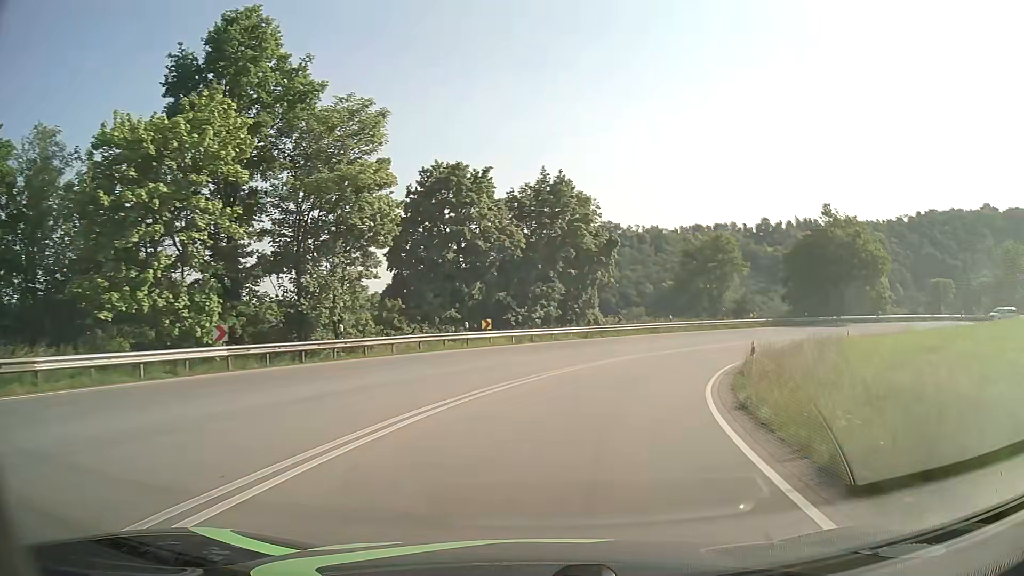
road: primary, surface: asphalt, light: Day
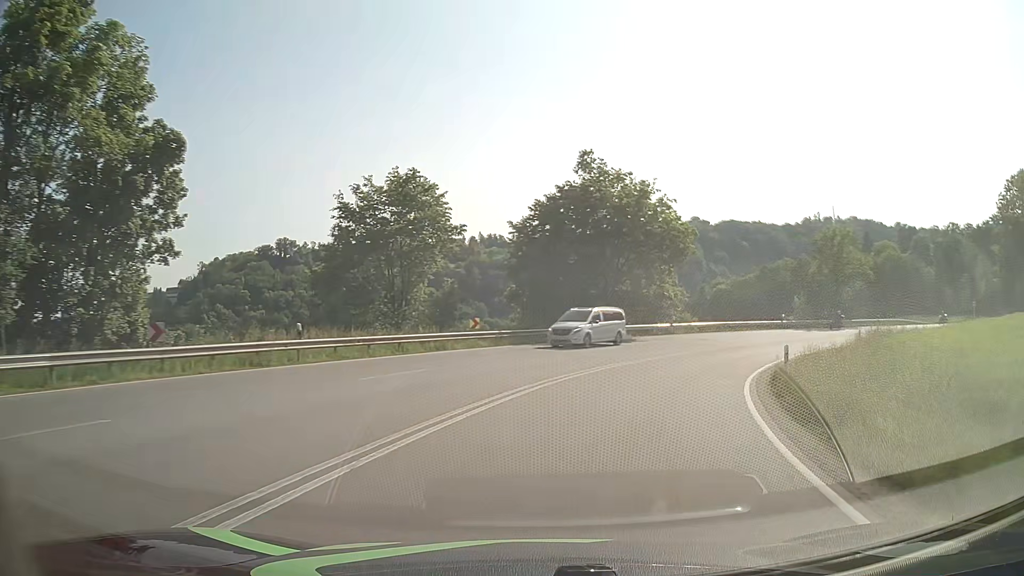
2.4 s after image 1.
(+6.8, +29.3) m; +27°
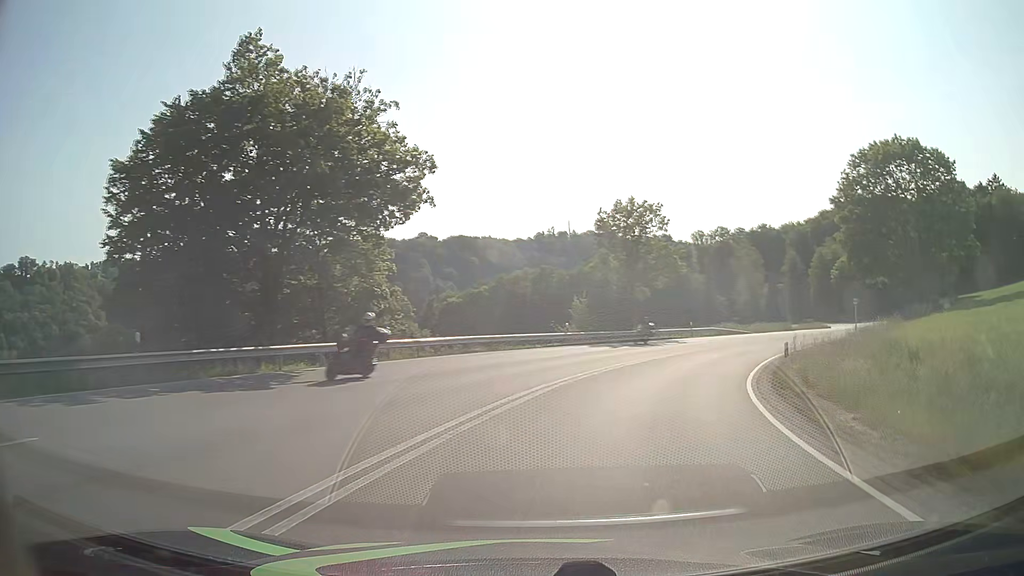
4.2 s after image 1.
(+4.5, +22.1) m; +23°
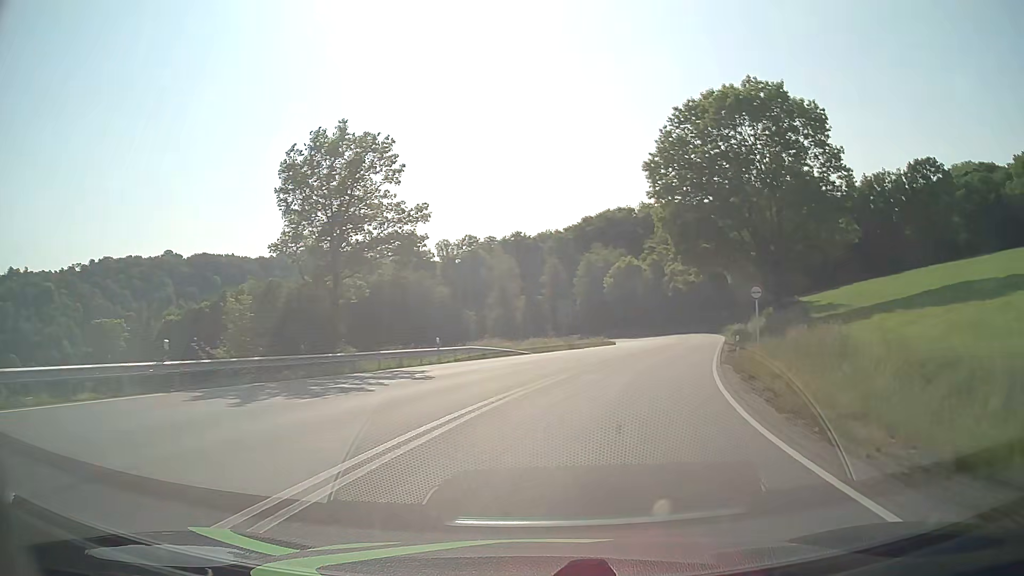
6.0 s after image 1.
(+4.4, +22.1) m; +22°
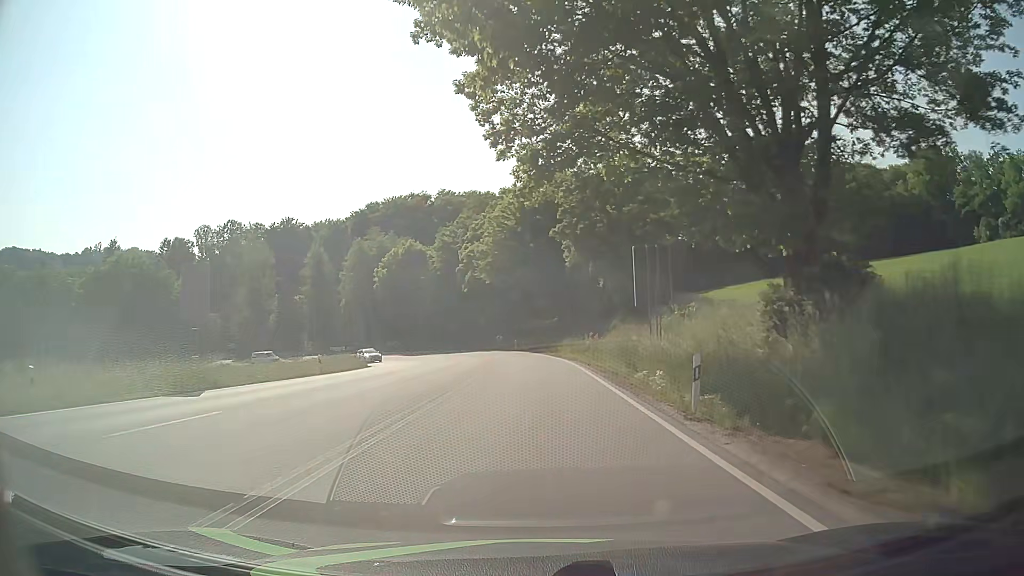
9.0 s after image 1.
(+8.0, +37.2) m; +17°
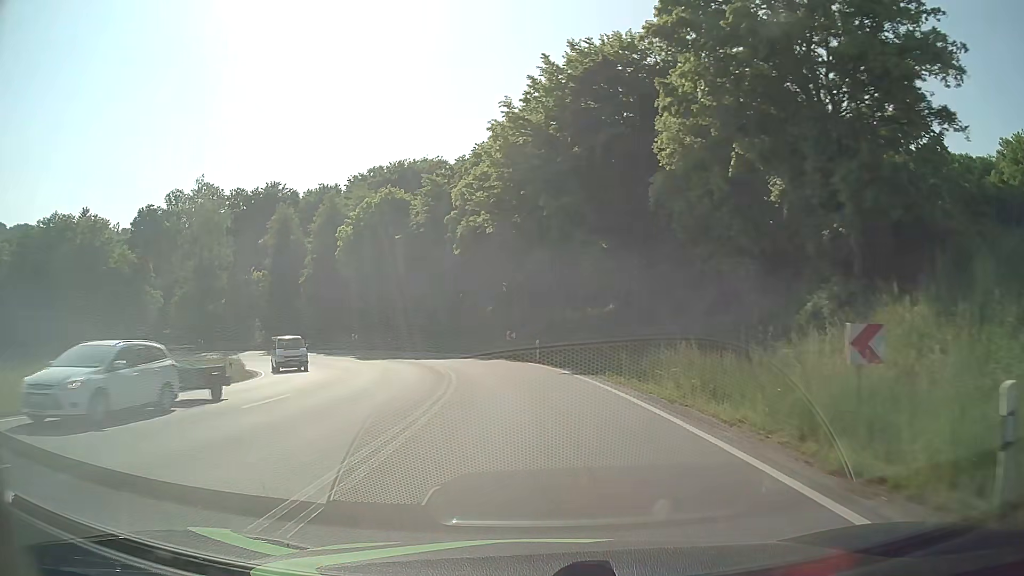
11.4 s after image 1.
(-0.4, +30.6) m; -3°
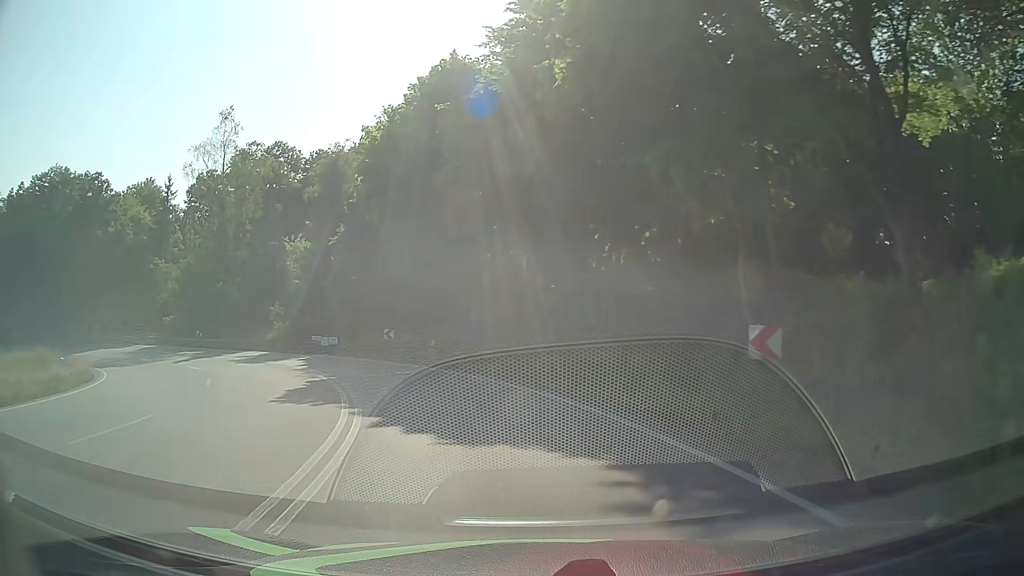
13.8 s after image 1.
(-2.3, +30.5) m; -12°
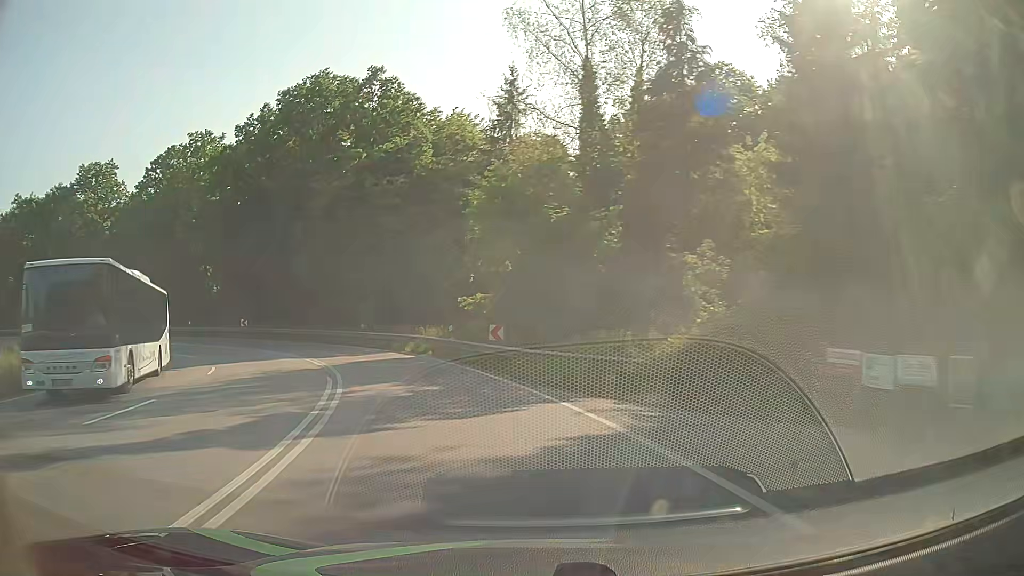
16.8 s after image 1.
(-11.5, +35.2) m; -40°
(-1, +10) (-3, +20) (-8, +29) (-13, +37) (-21, +44) (-29, +49) (-38, +53) (-48, +55) (-58, +55) (-68, +54) m
